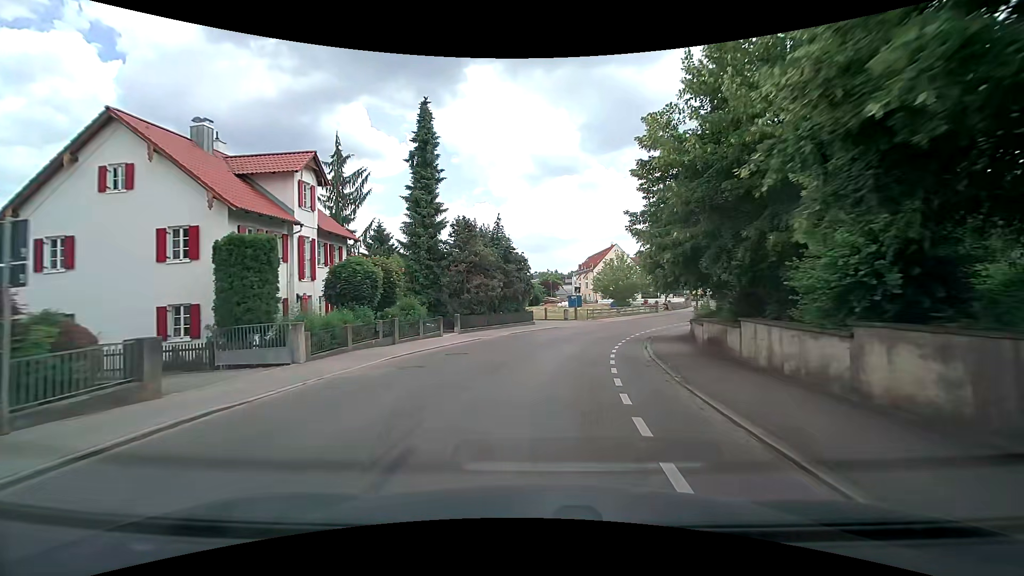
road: tertiary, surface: asphalt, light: Day
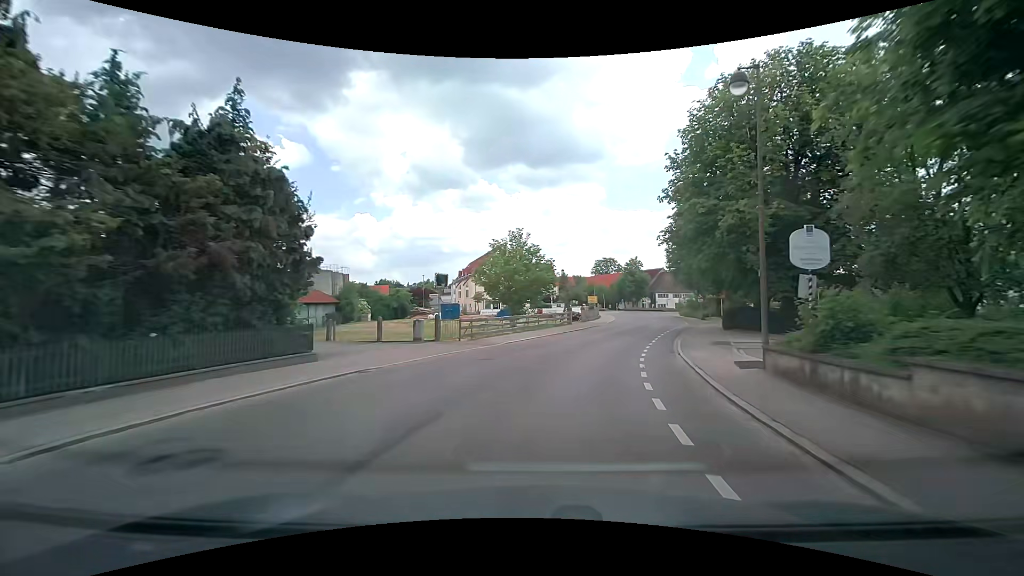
(+2.8, +24.6) m; +14°
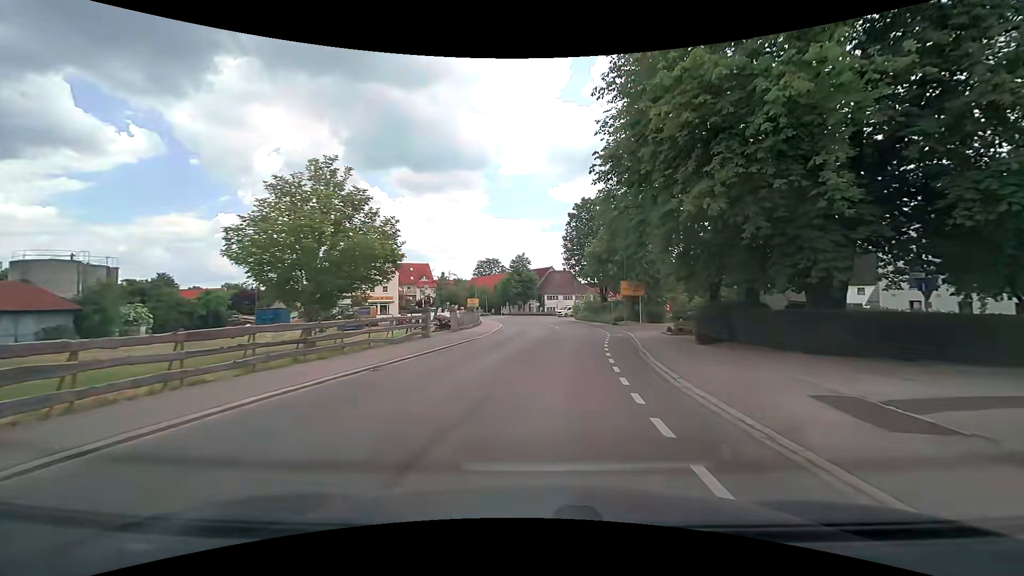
(+2.1, +18.1) m; +14°
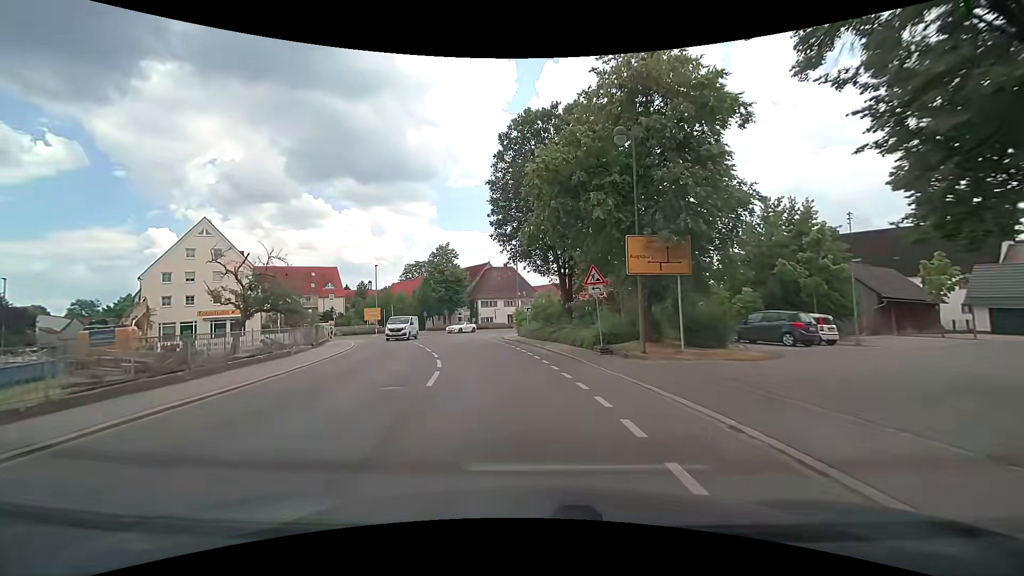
(+2.8, +28.1) m; +6°
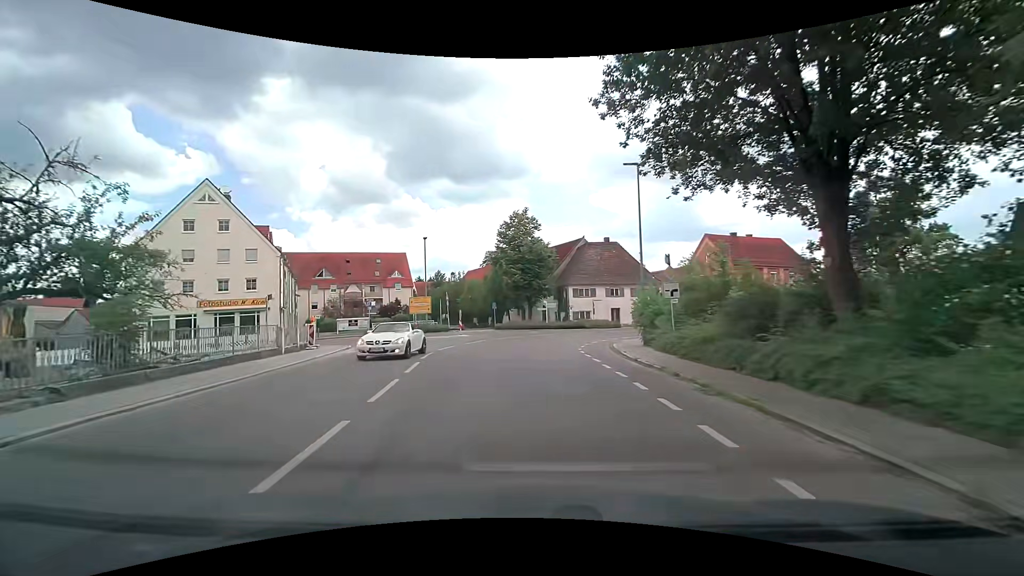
(-1.9, +20.3) m; -11°
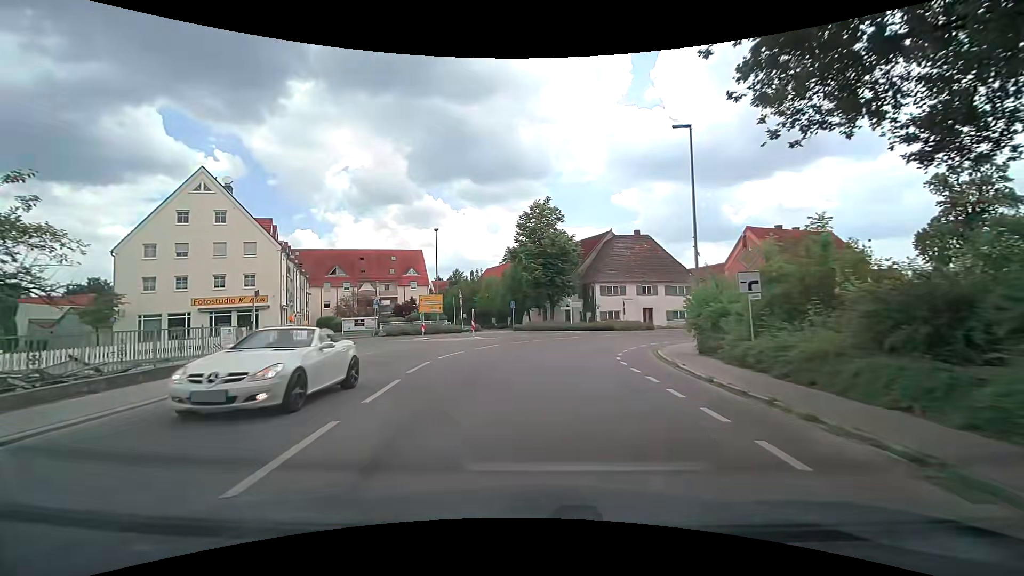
(-0.1, +4.6) m; -3°
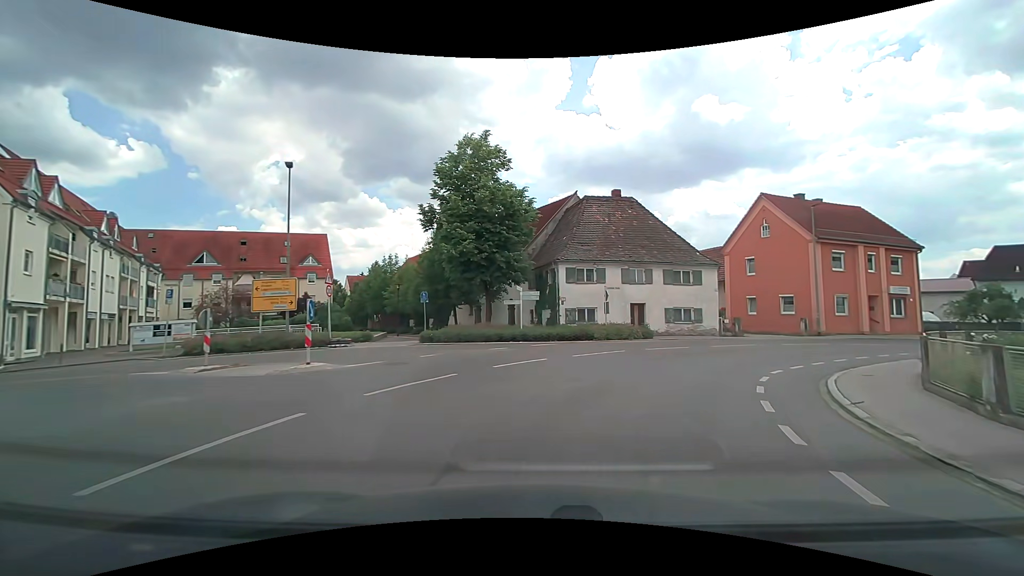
(+0.3, +17.3) m; +7°
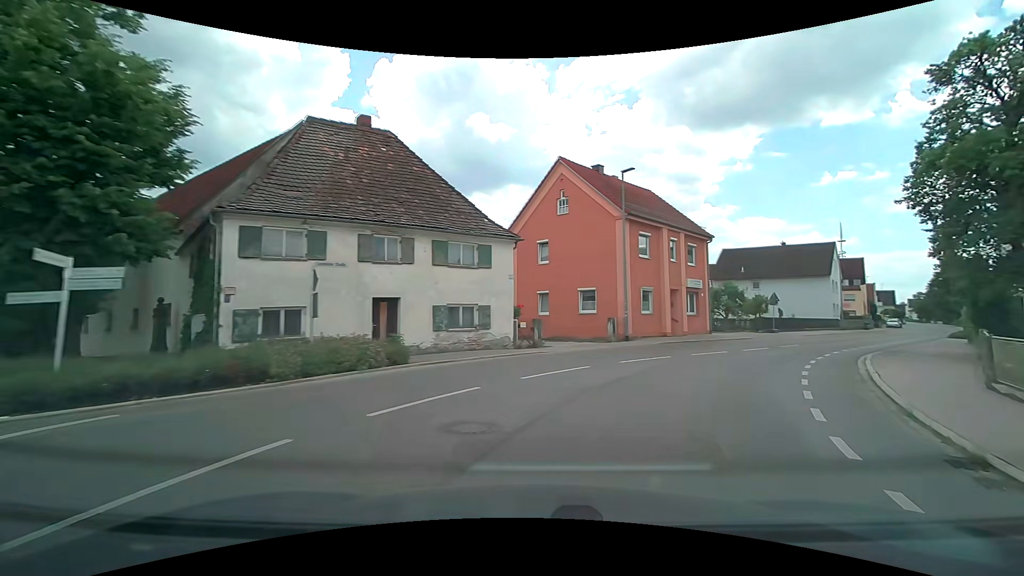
(+2.6, +13.0) m; +26°
(+2, +10) (+7, +18) (+13, +26) (+20, +34) (+26, +41) (+33, +49) (+40, +56) (+46, +64) (+52, +72) (+59, +79) m
